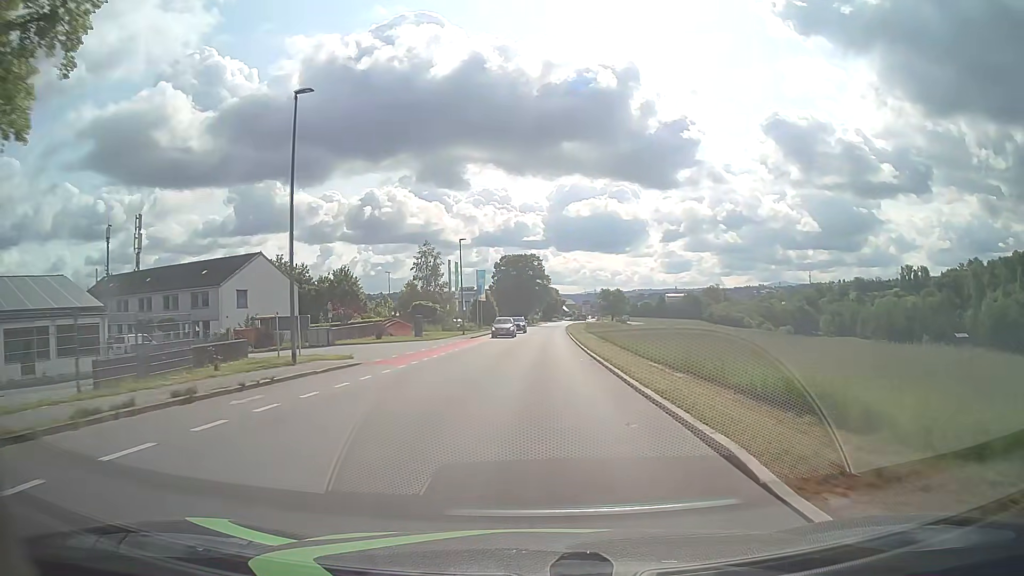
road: tertiary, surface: asphalt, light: Day
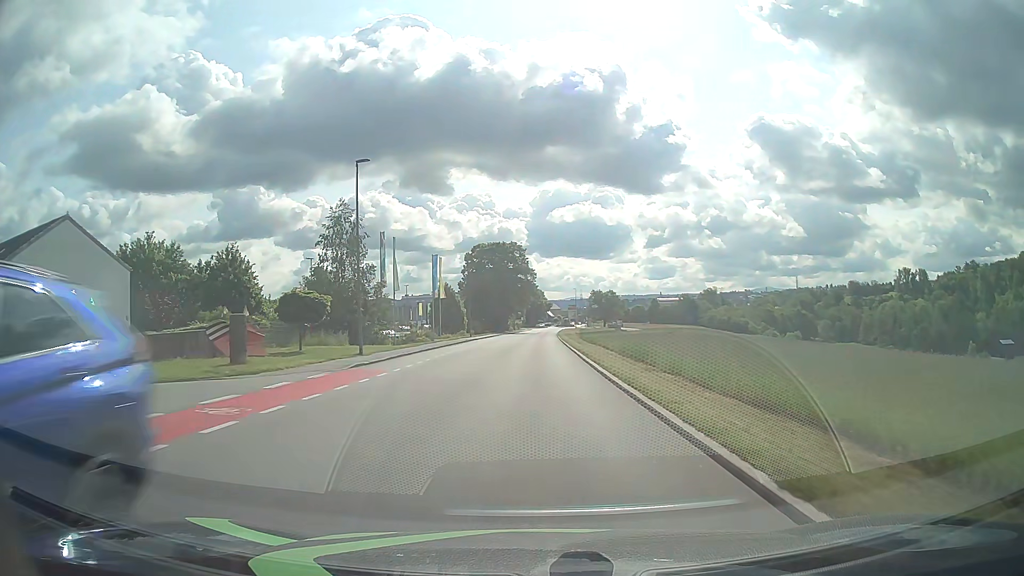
(+0.4, +29.7) m; +1°
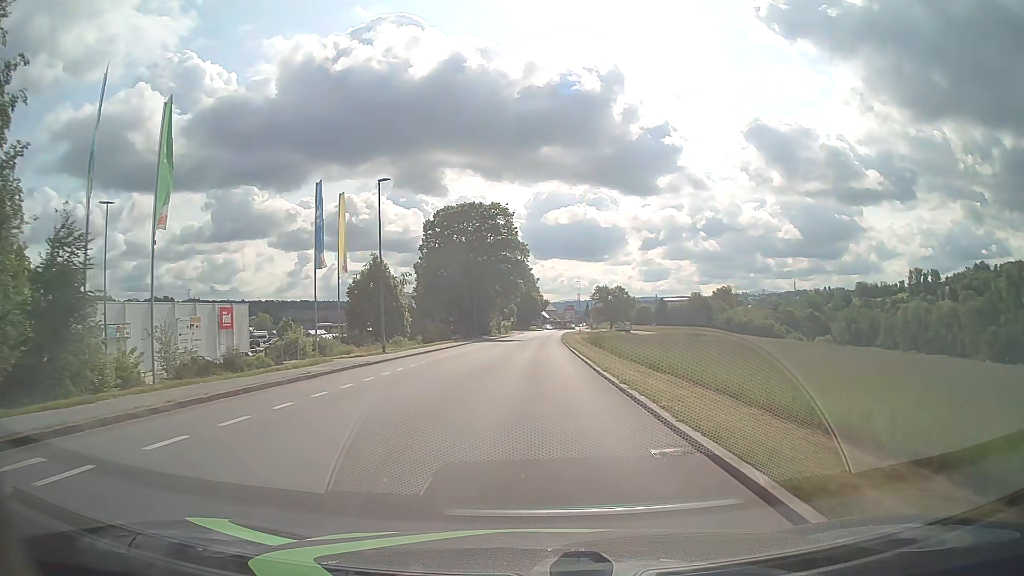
(+0.2, +37.5) m; +1°
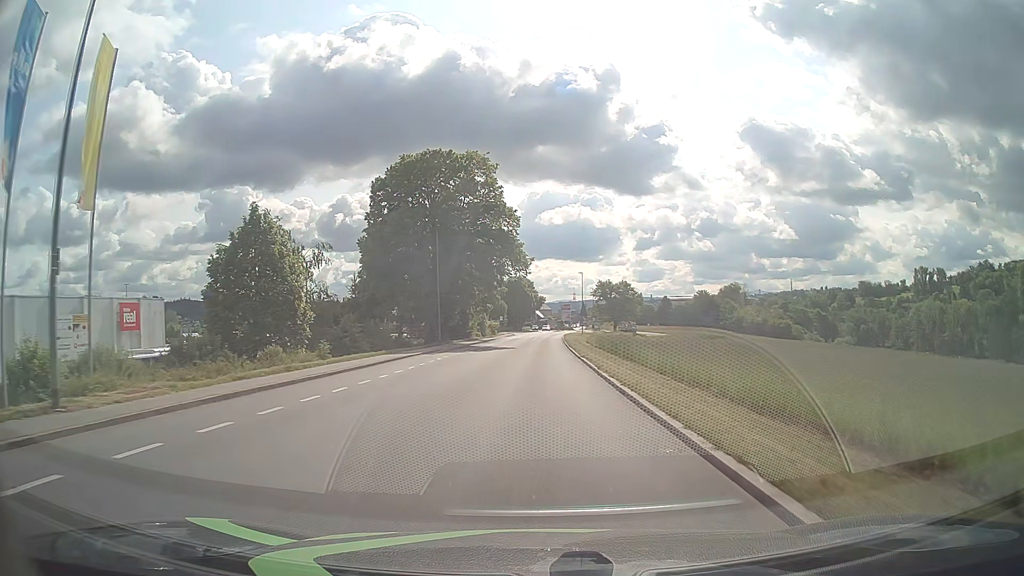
(+0.1, +22.7) m; 0°
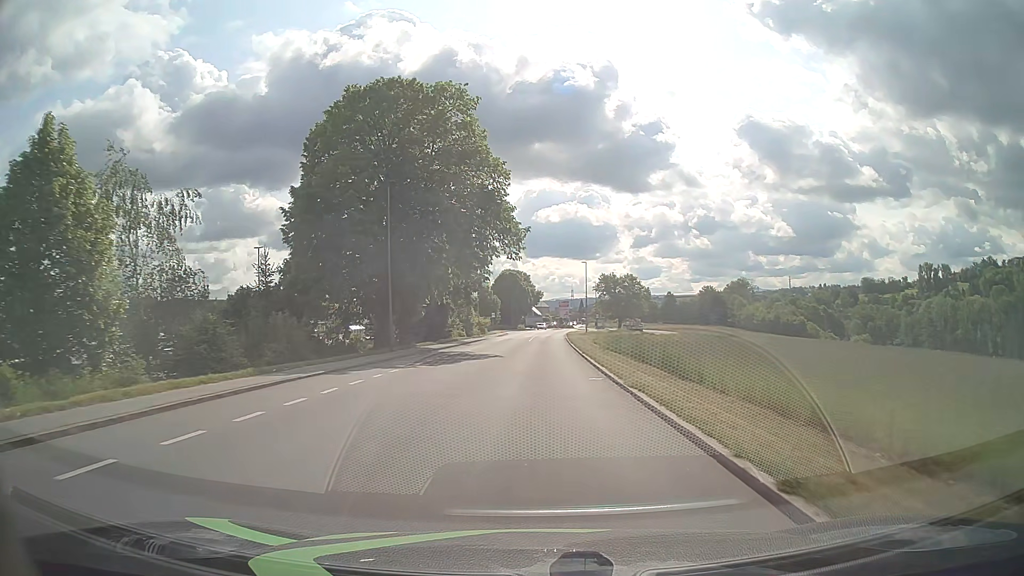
(+0.1, +15.2) m; 0°
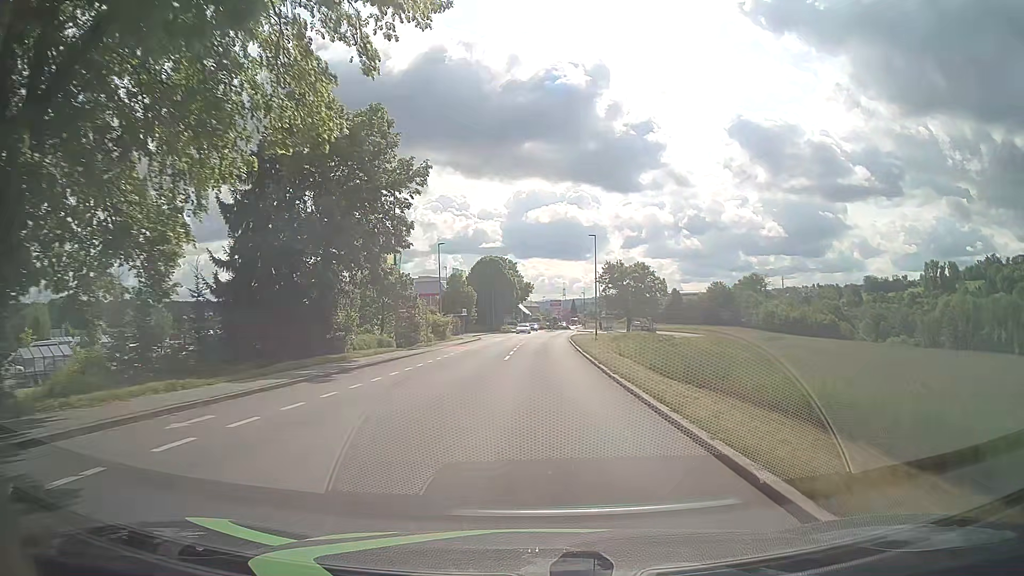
(+0.3, +30.4) m; +1°
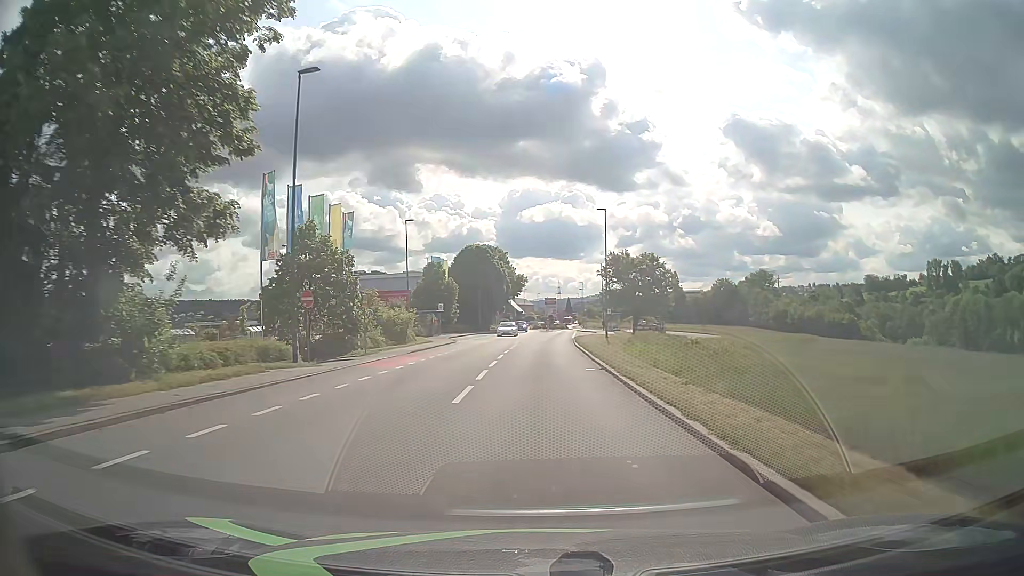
(+0.1, +15.2) m; +1°
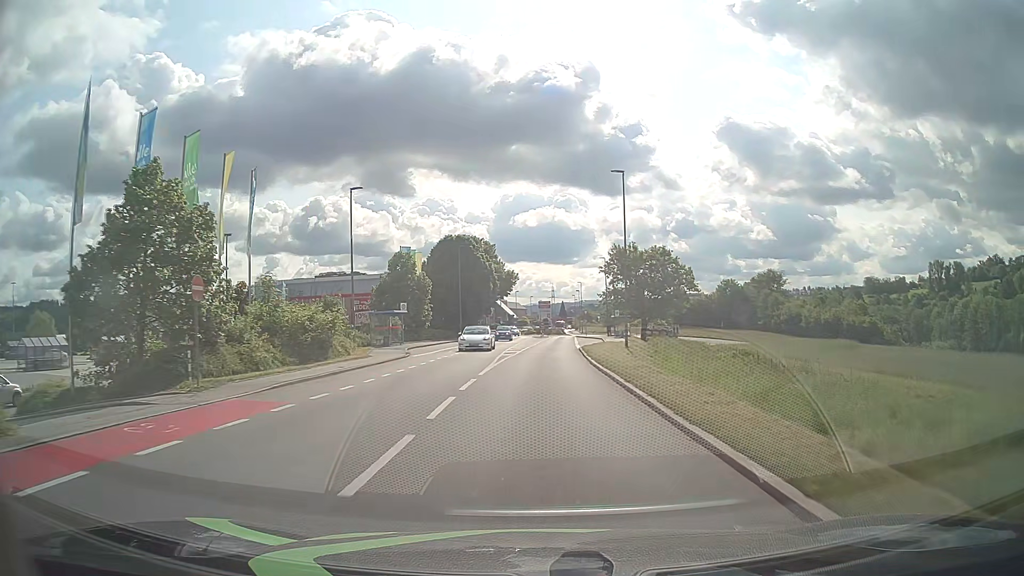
(0.0, +15.2) m; 0°
(0, +10) (0, +20) (+1, +30) (+1, +40) (+1, +50) (+2, +60) (+3, +70) (+3, +80) (+4, +90) (+5, +100) m
